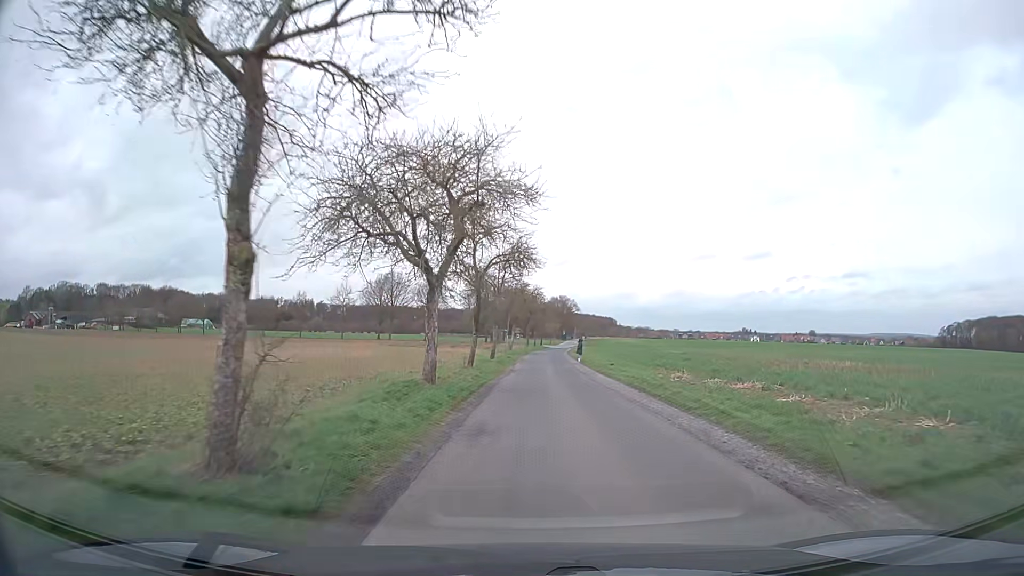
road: unclassified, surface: asphalt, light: Day
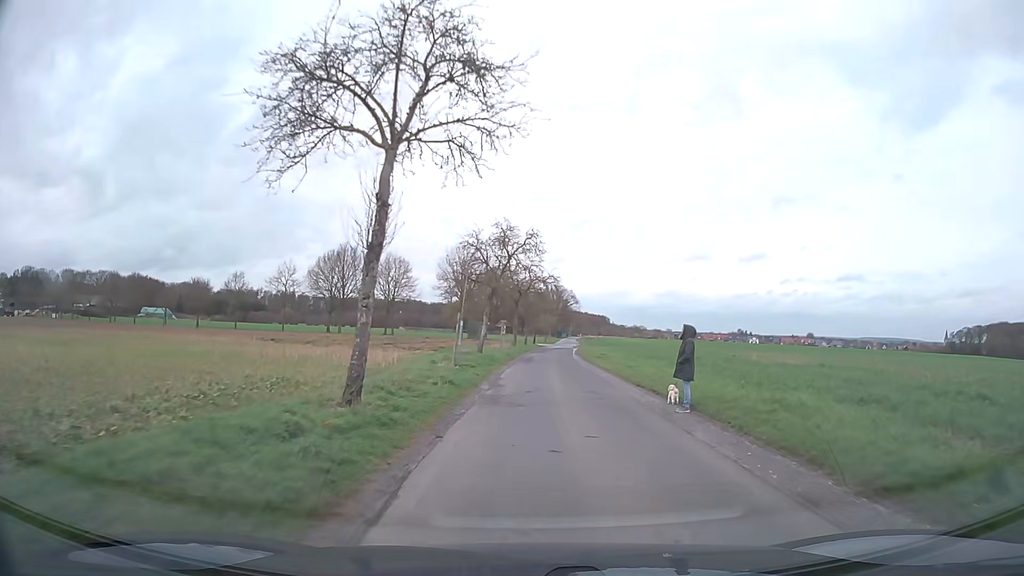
(+0.2, +32.9) m; 0°
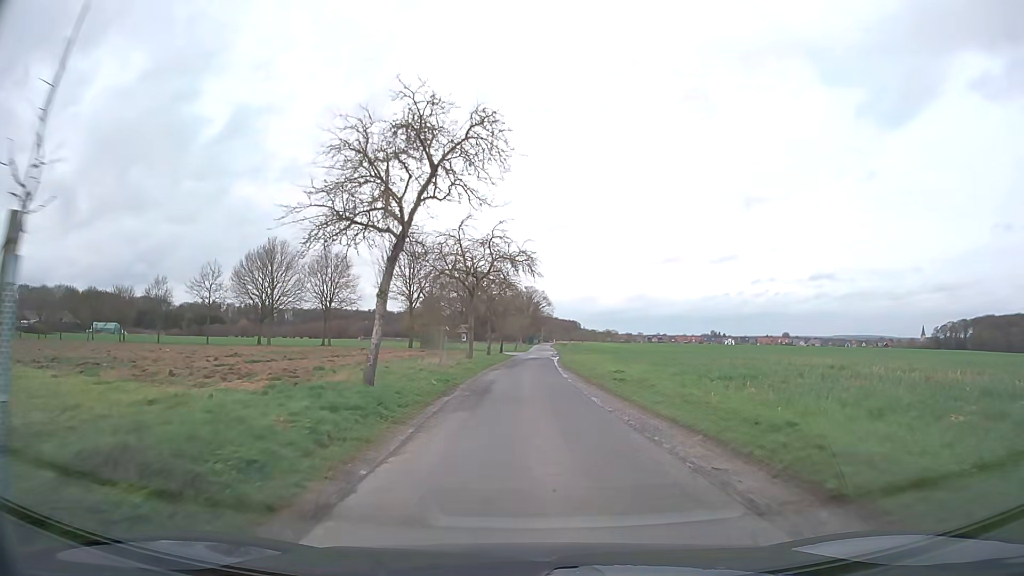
(+0.6, +20.0) m; +3°
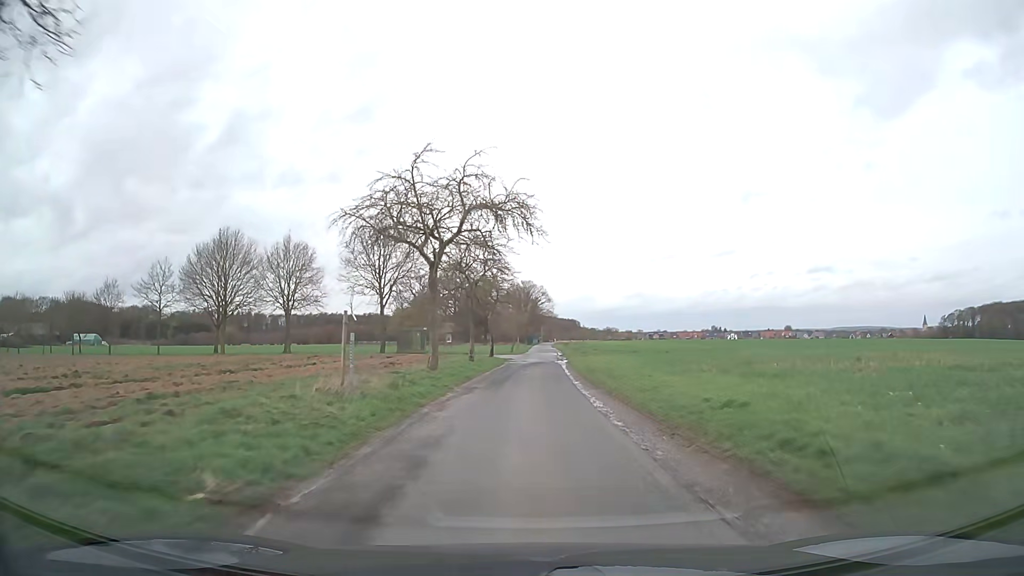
(0.0, +15.2) m; 0°
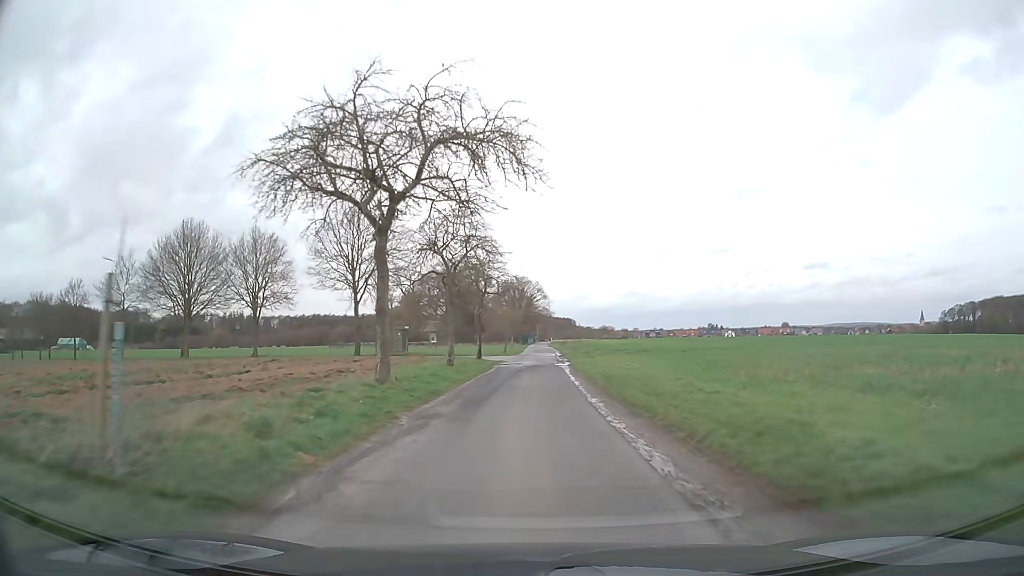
(0.0, +8.3) m; +1°
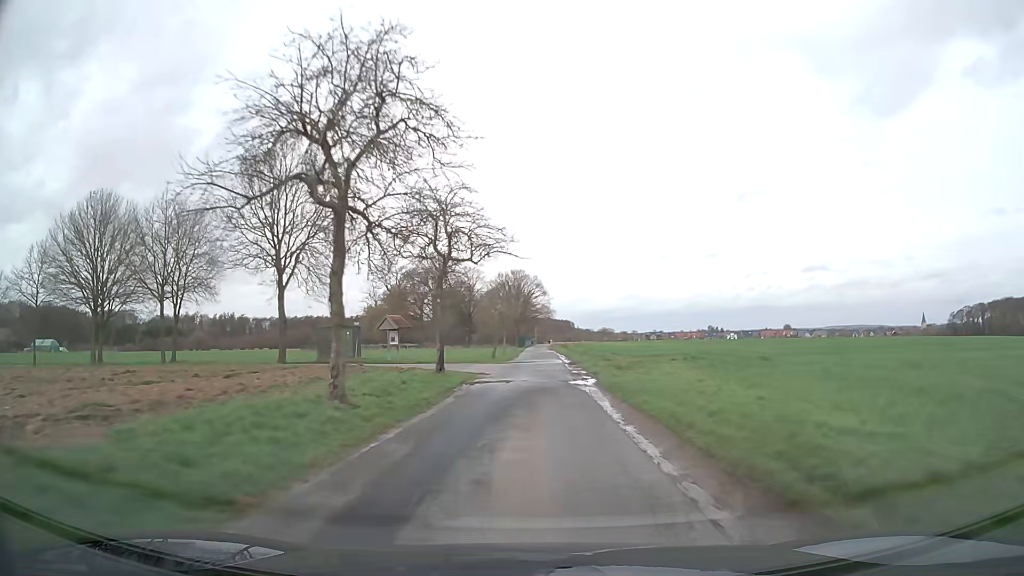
(0.0, +18.0) m; 0°
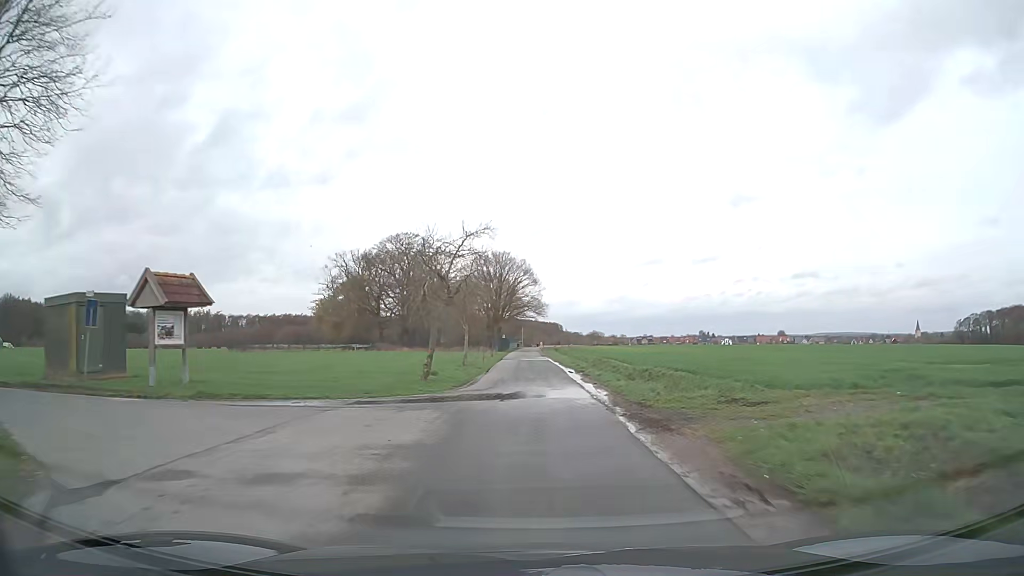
(+0.1, +29.0) m; +1°
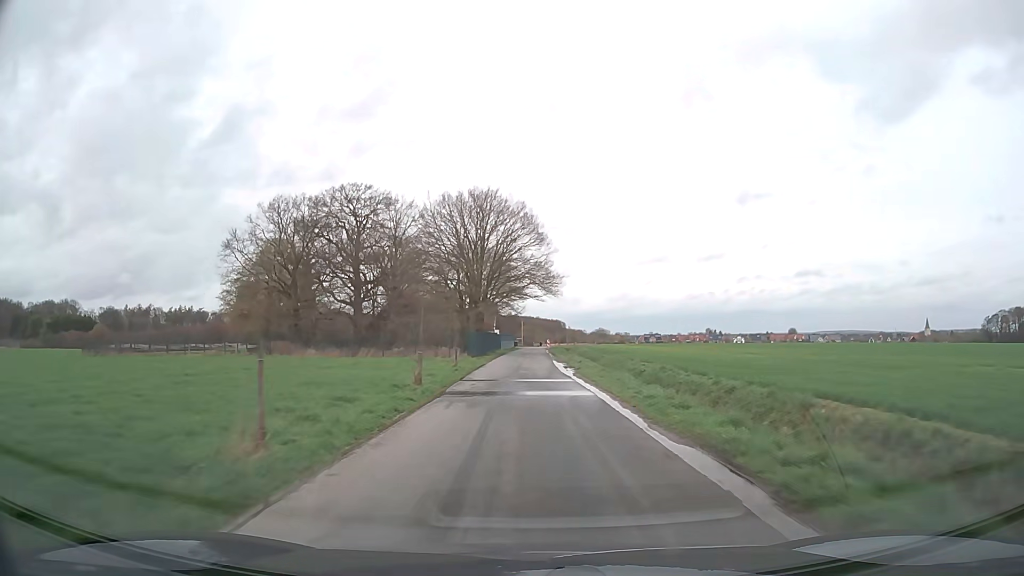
(+0.1, +40.2) m; 0°
(0, +10) (0, +20) (0, +30) (0, +40) (0, +50) (0, +60) (0, +70) (0, +80) (0, +90) (+1, +100) m
